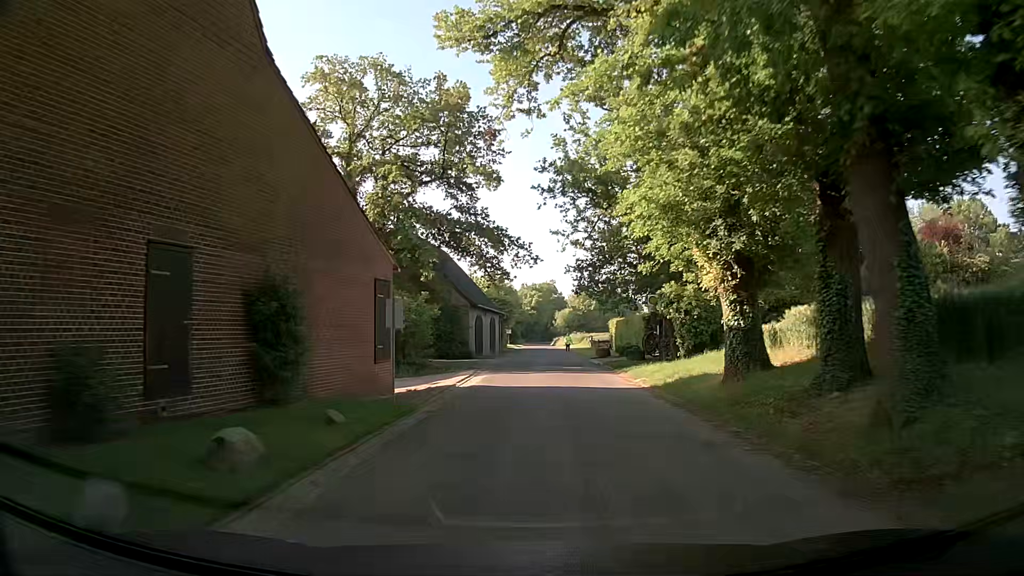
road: unclassified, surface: asphalt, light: Day
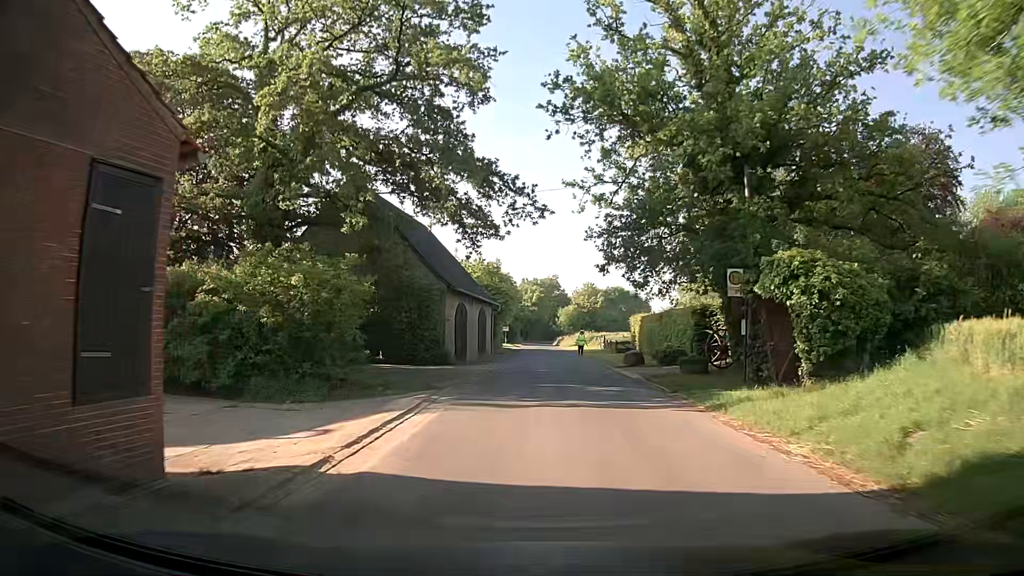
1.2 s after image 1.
(-0.1, +13.0) m; -1°
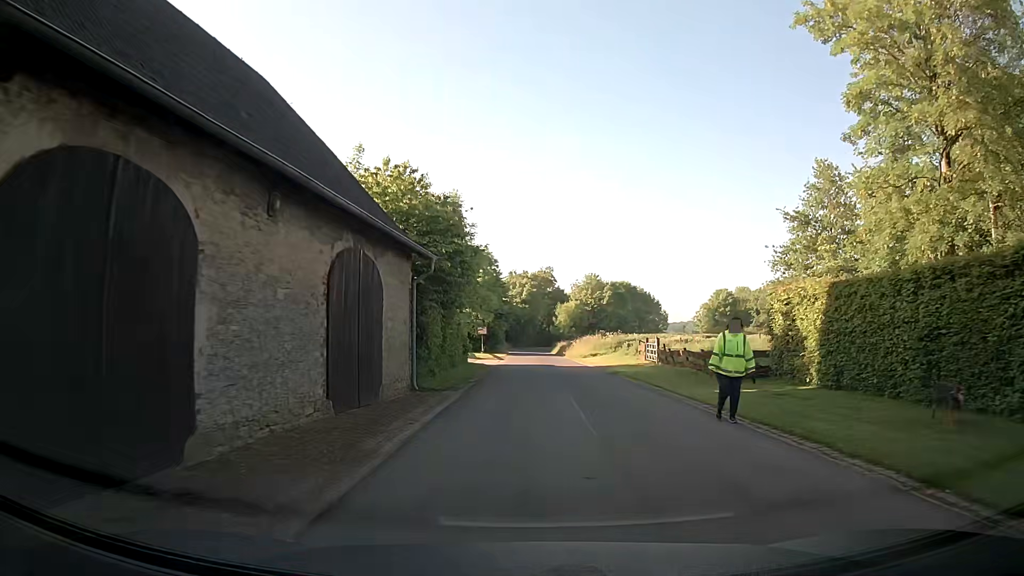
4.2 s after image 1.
(+0.3, +30.5) m; +1°
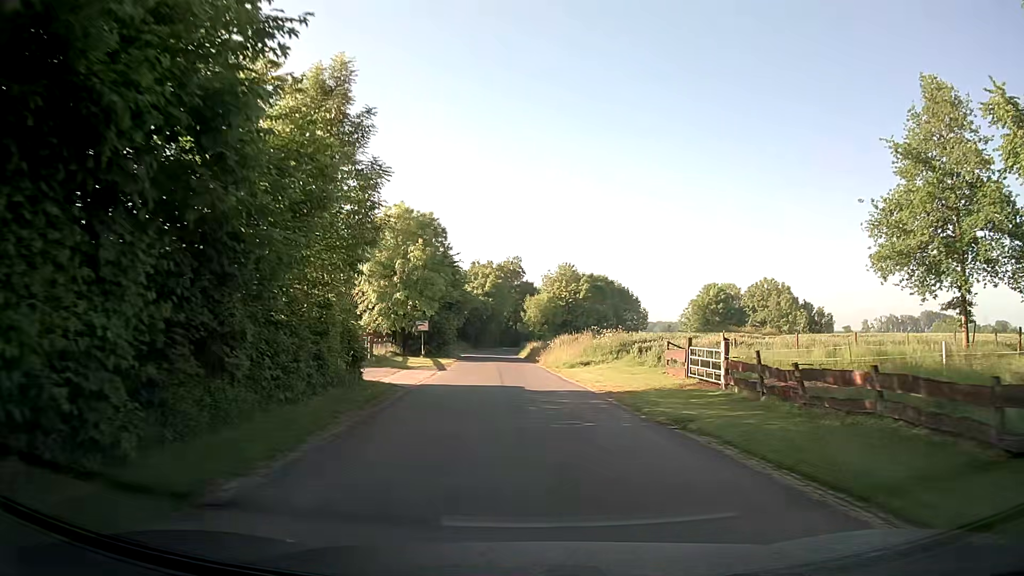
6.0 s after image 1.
(+0.3, +17.1) m; +2°
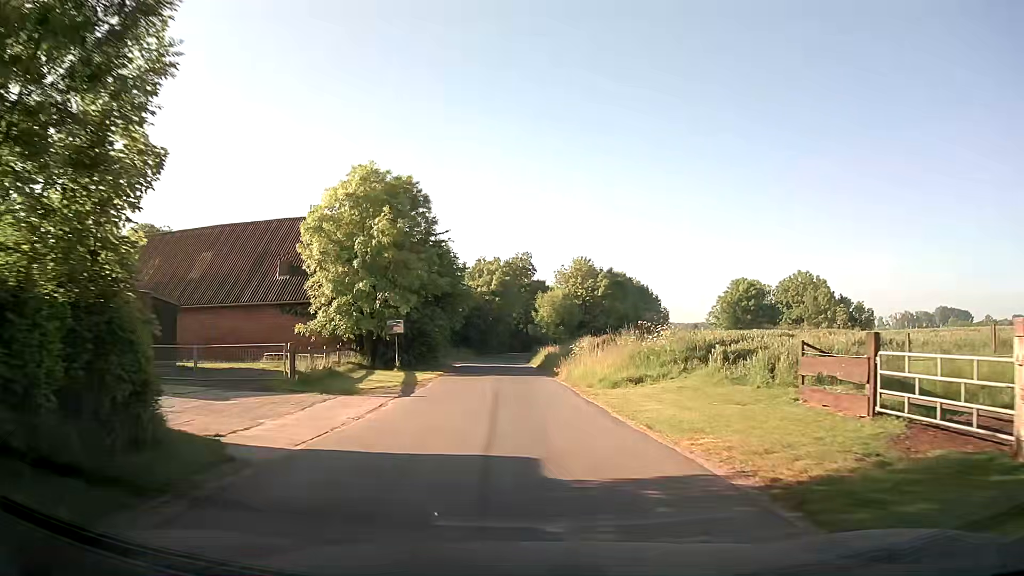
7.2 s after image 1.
(0.0, +11.9) m; -2°
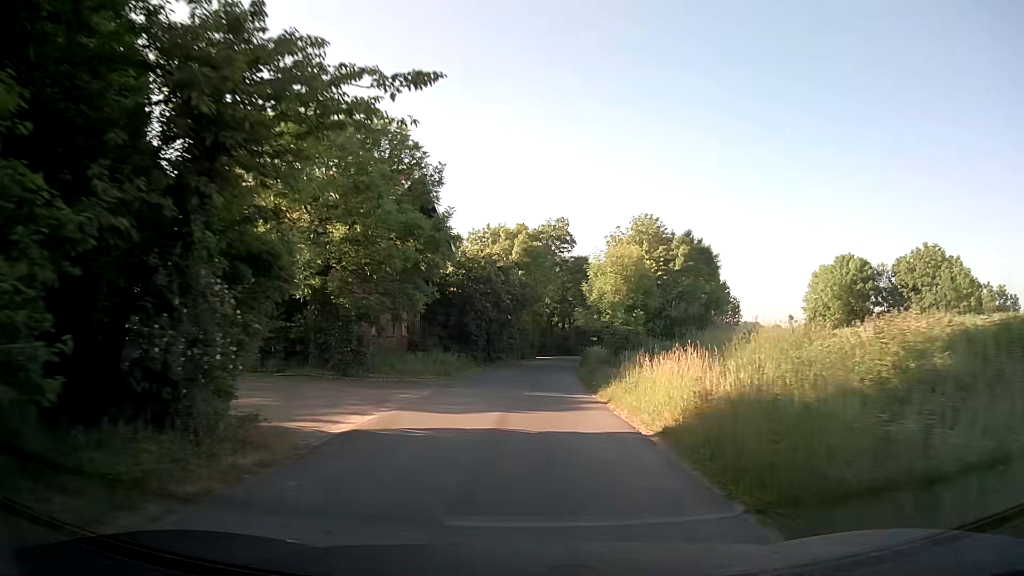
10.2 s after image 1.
(-0.5, +32.3) m; -1°
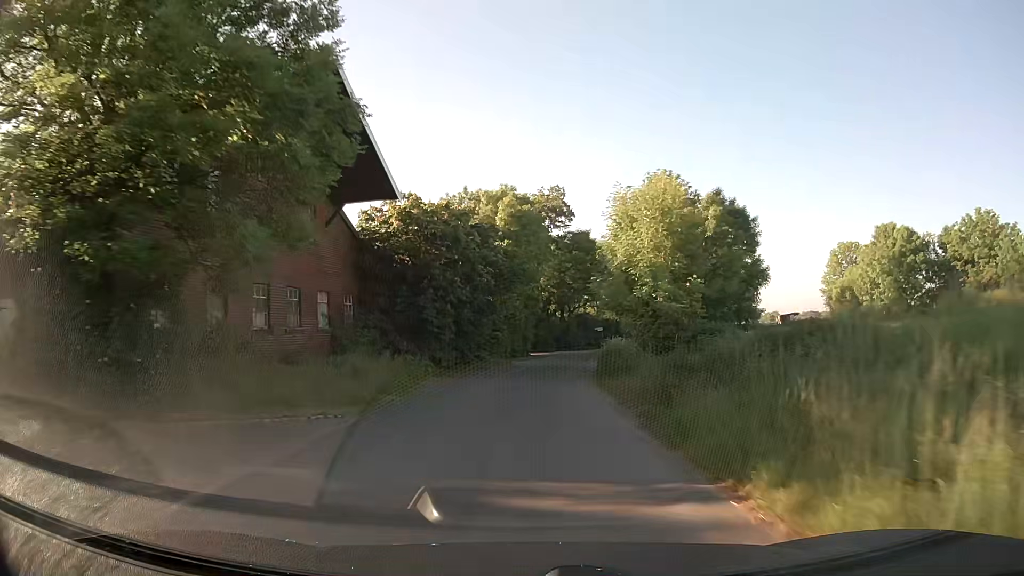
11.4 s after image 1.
(0.0, +13.9) m; 0°
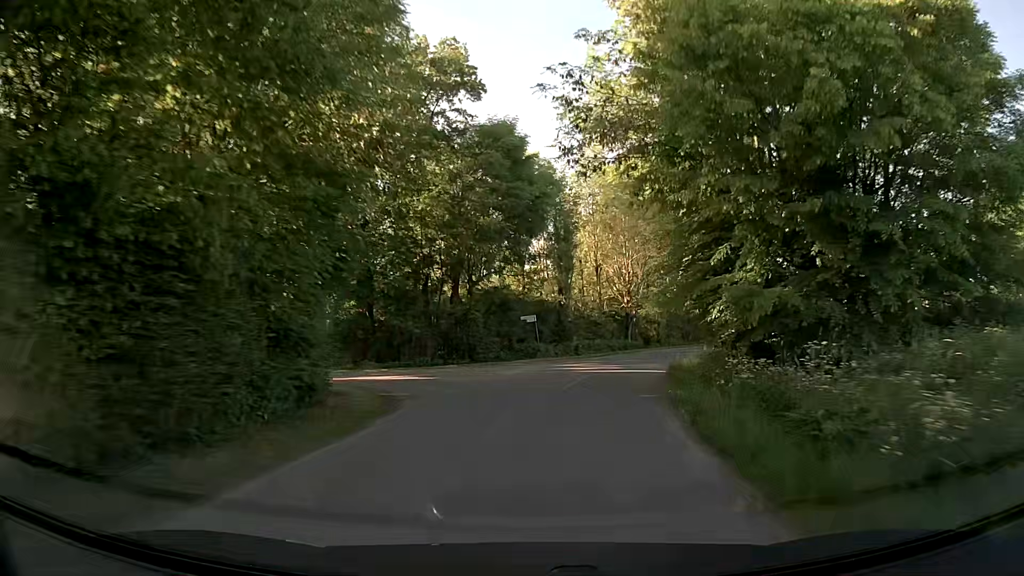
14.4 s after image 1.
(+1.8, +36.4) m; +7°
(+1, +10) (+2, +20) (+5, +29) (+9, +39) (+14, +47) (+20, +55) (+26, +63) (+32, +71) (+38, +80) (+43, +88) m
